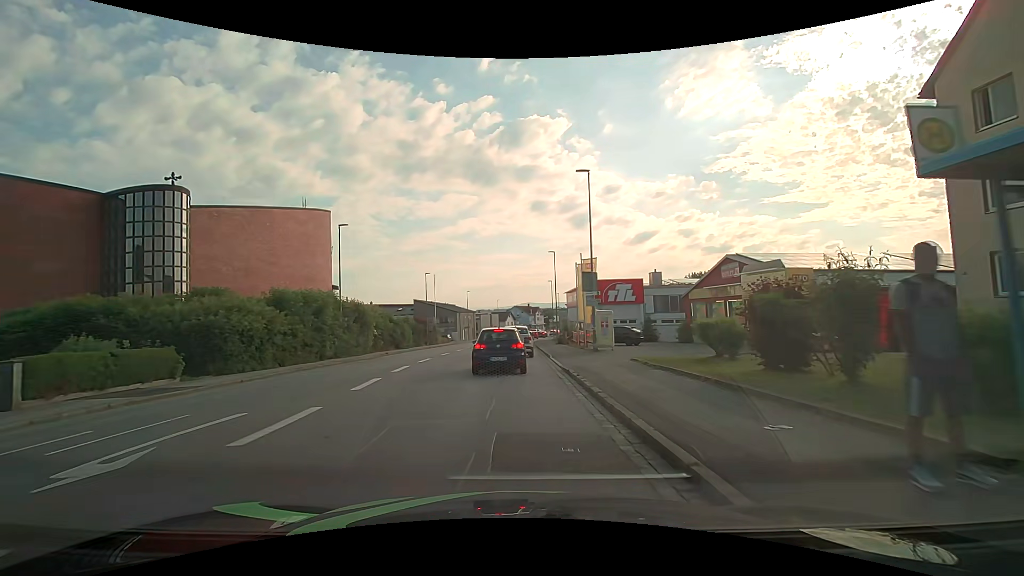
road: tertiary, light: Day
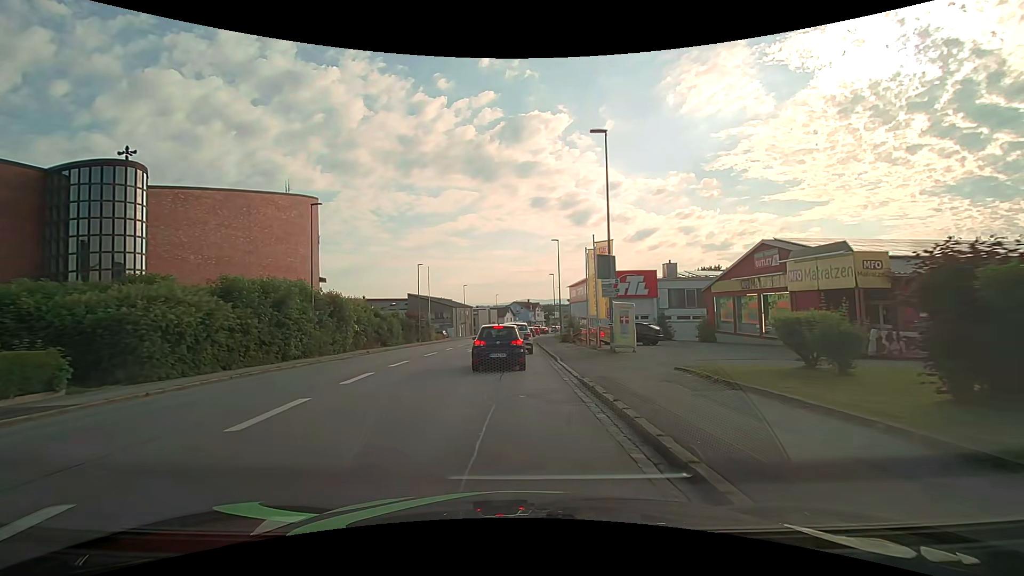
(0.0, +5.3) m; +1°
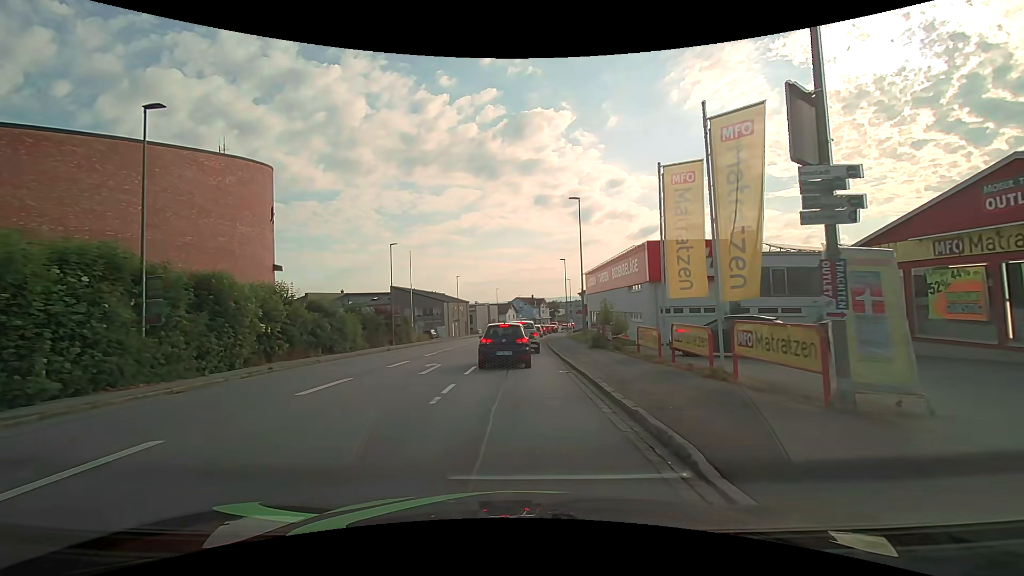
(-0.1, +15.6) m; 0°
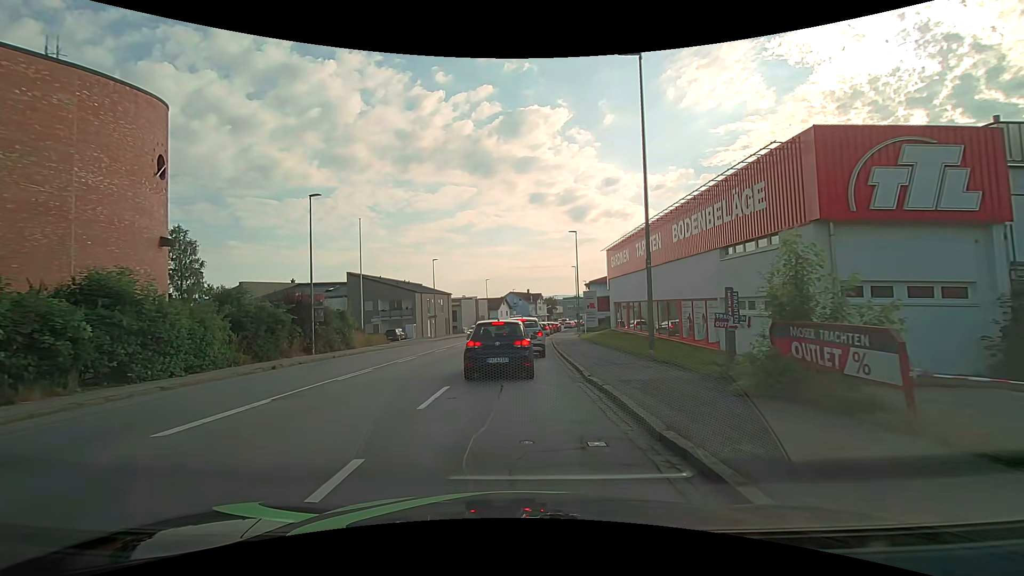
(+0.1, +18.4) m; +1°
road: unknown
